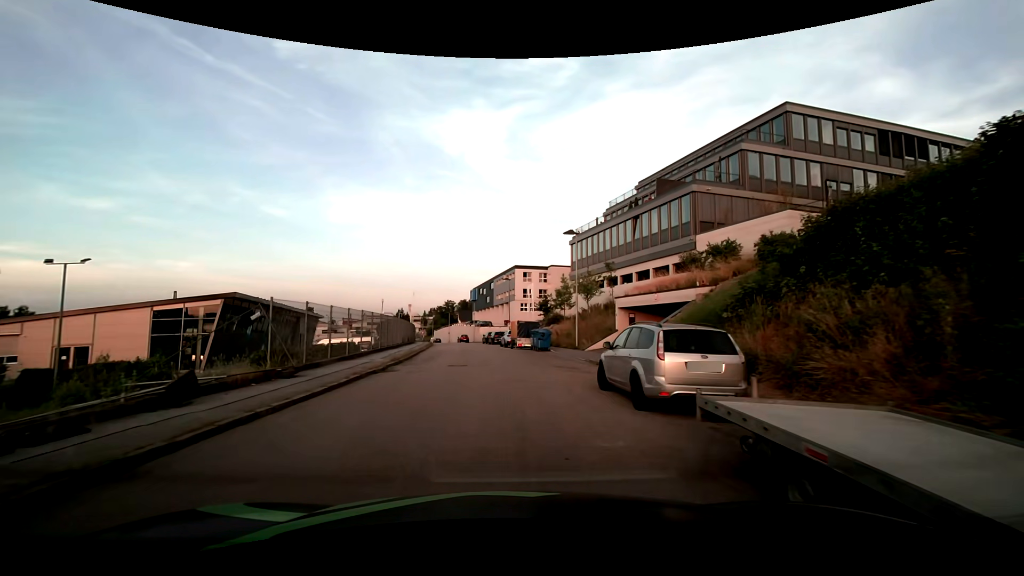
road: residential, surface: asphalt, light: Day
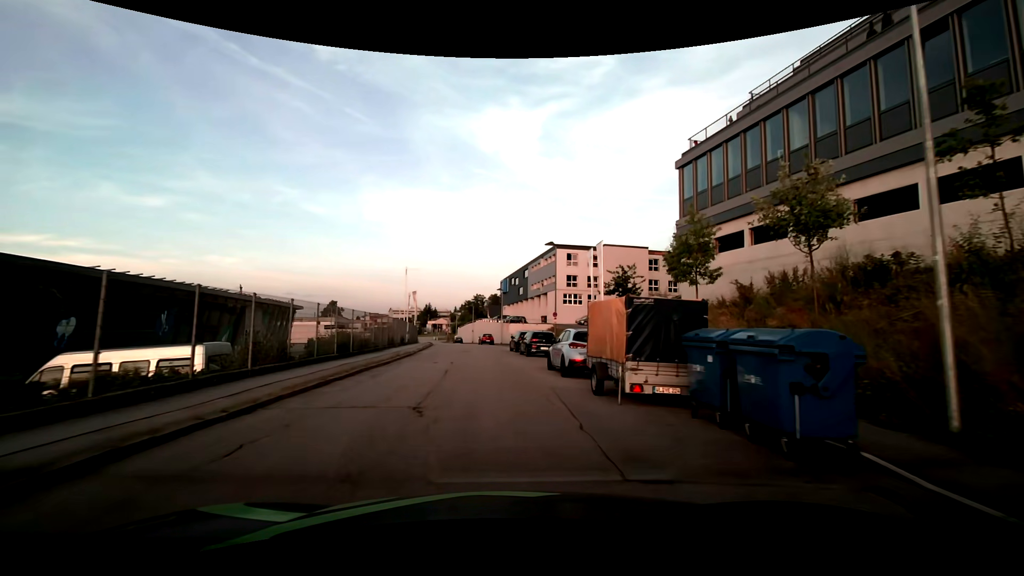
(-0.7, +26.1) m; -4°
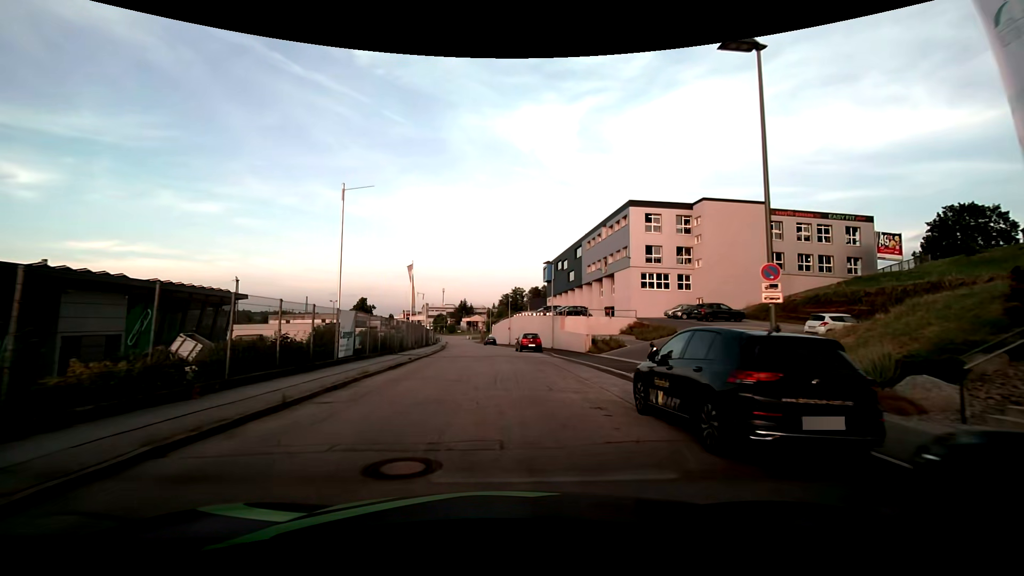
(-1.0, +27.4) m; -4°
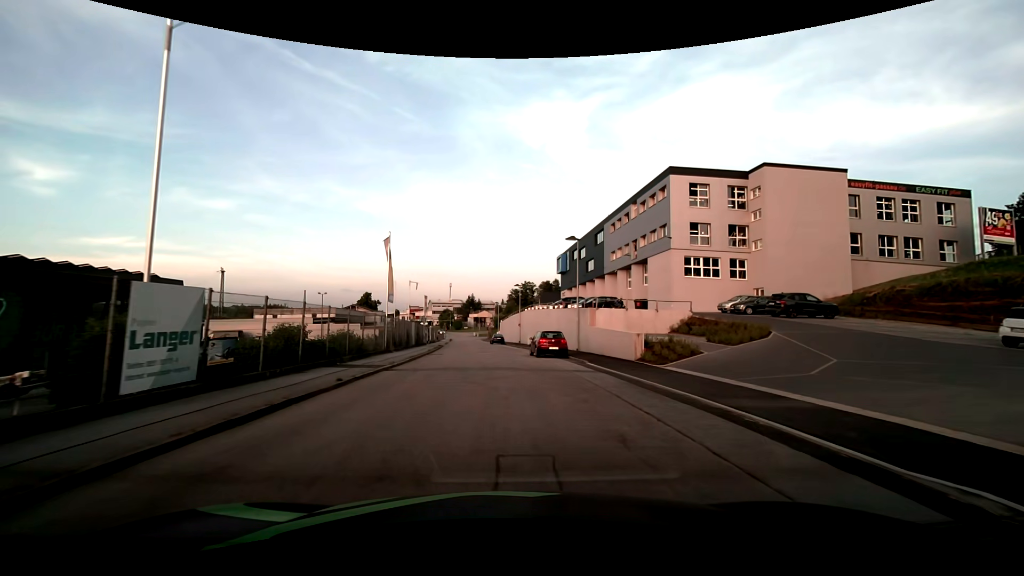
(-0.2, +11.2) m; -1°
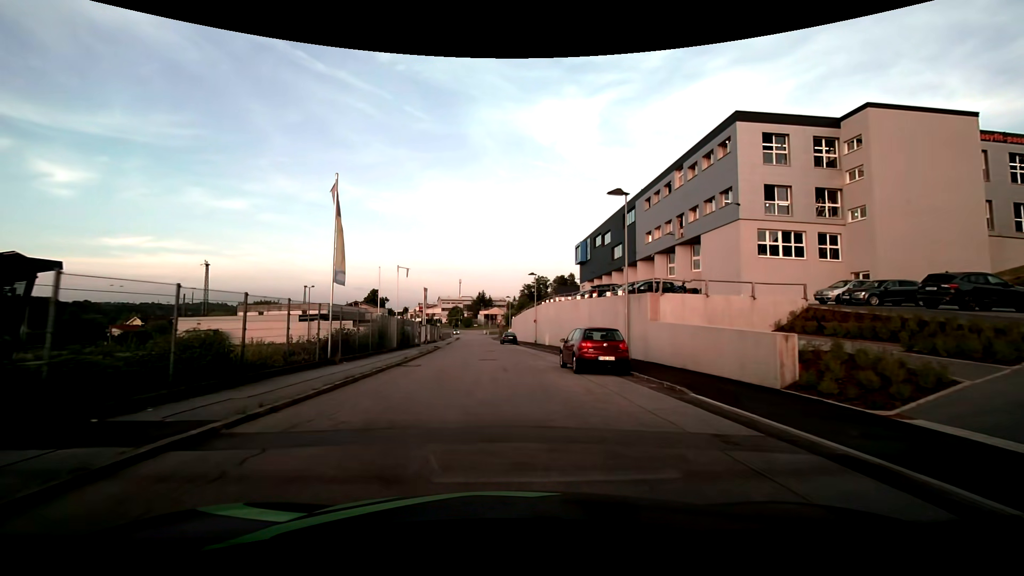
(-0.2, +11.4) m; -2°
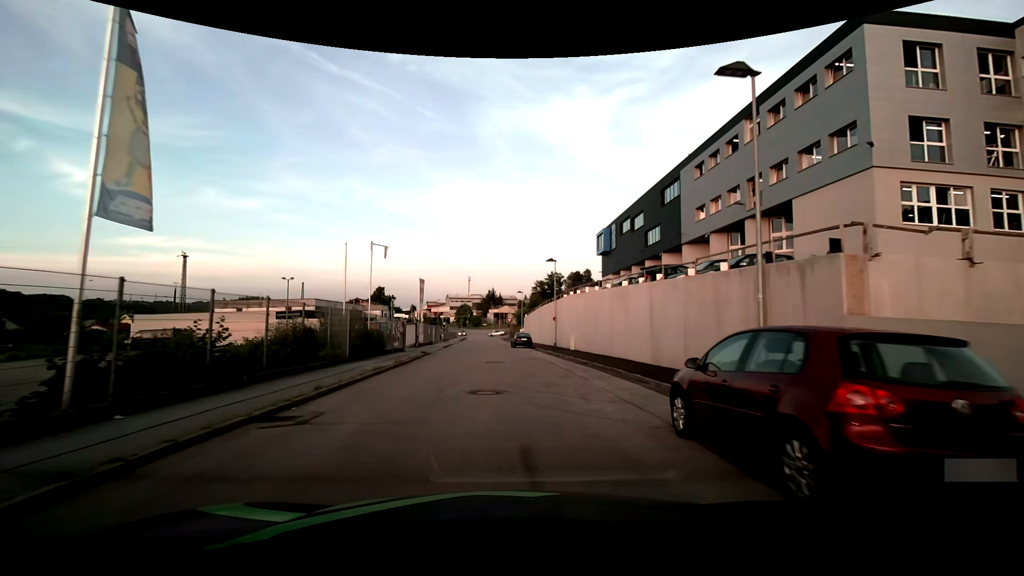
(-0.1, +11.7) m; -2°
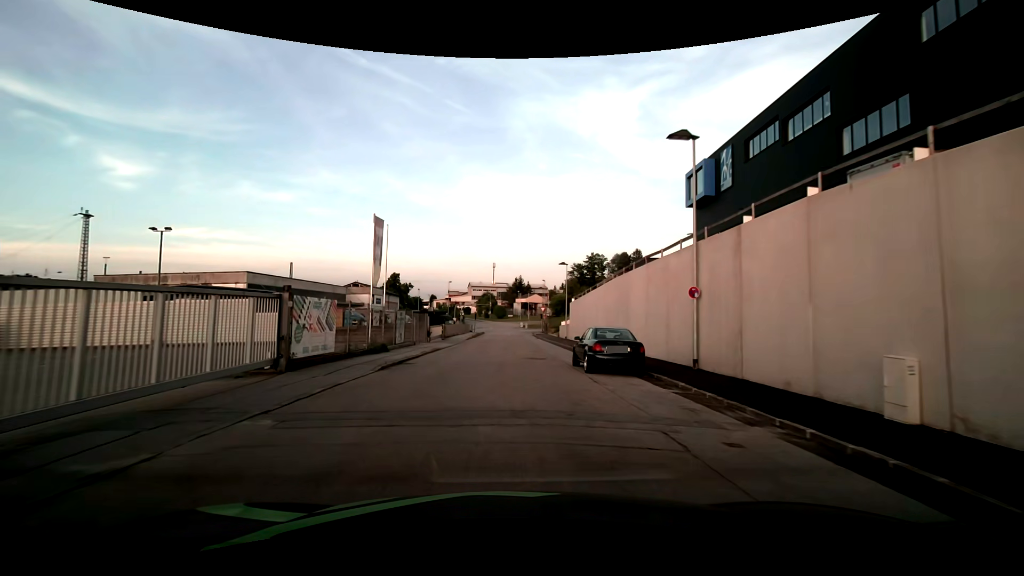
(-0.7, +29.7) m; -3°
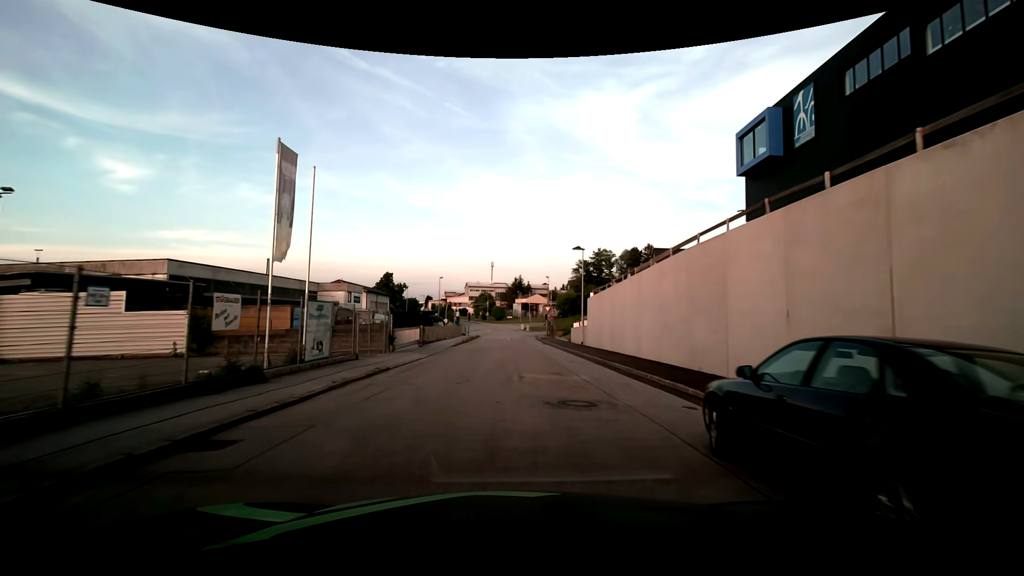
(0.0, +11.9) m; 0°
